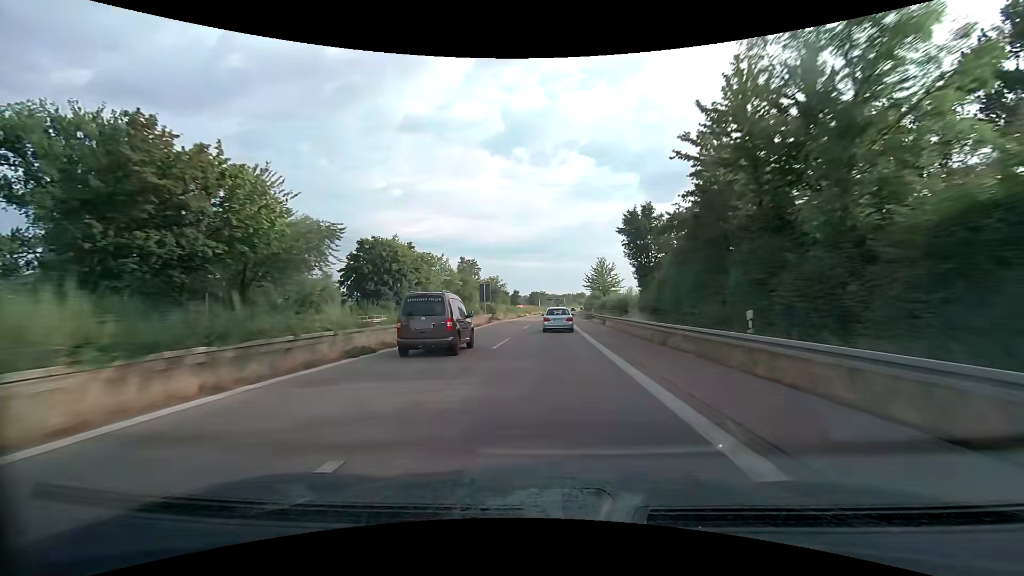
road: trunk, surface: asphalt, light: Day
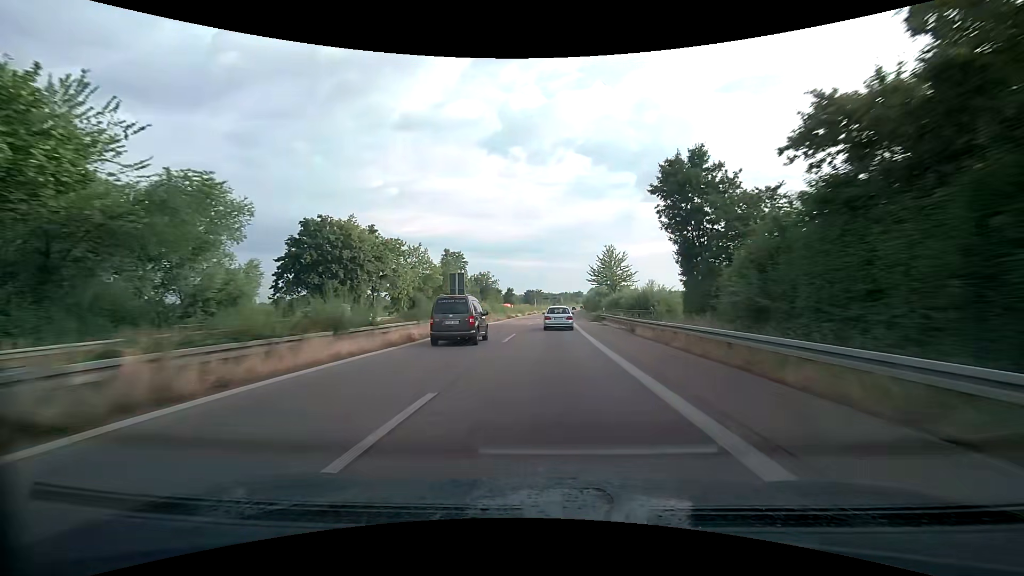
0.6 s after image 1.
(0.0, +14.9) m; 0°
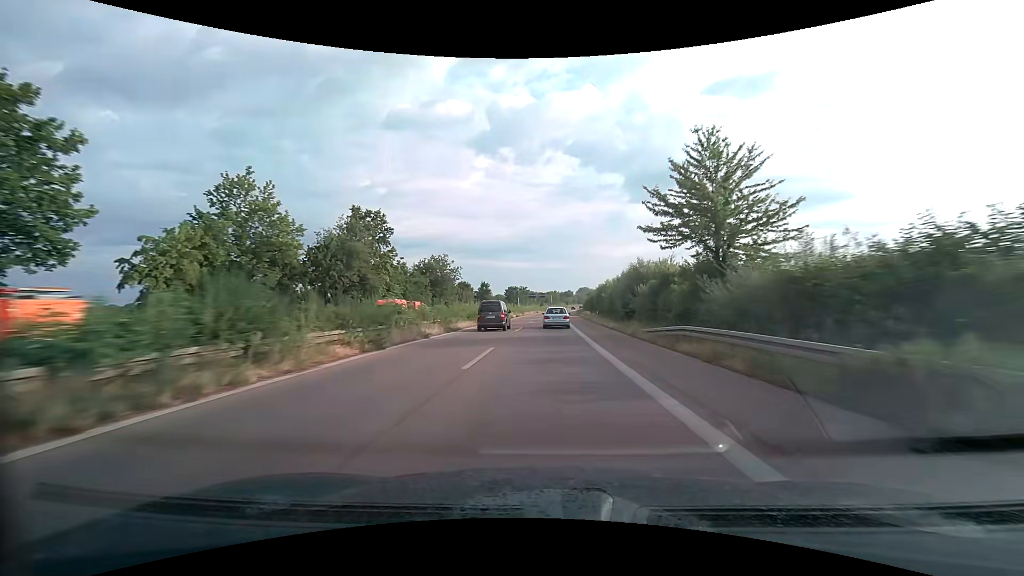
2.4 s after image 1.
(+0.6, +44.9) m; +1°
(0, +10) (0, +20) (0, +30) (0, +40) (+1, +50) (+1, +60) (+1, +70) (+1, +80) (+2, +90) (+2, +100) m
